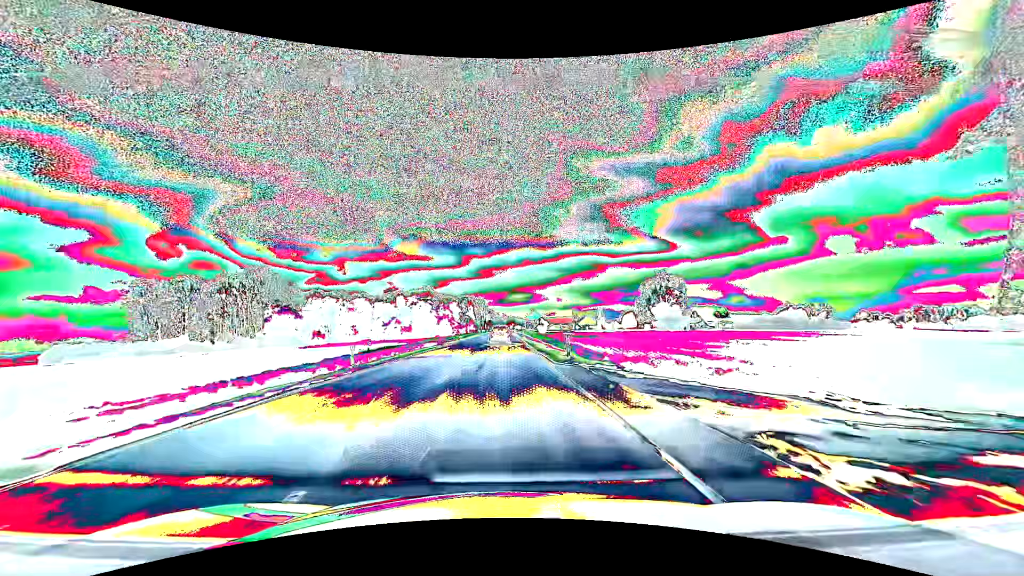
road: primary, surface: asphalt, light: Day
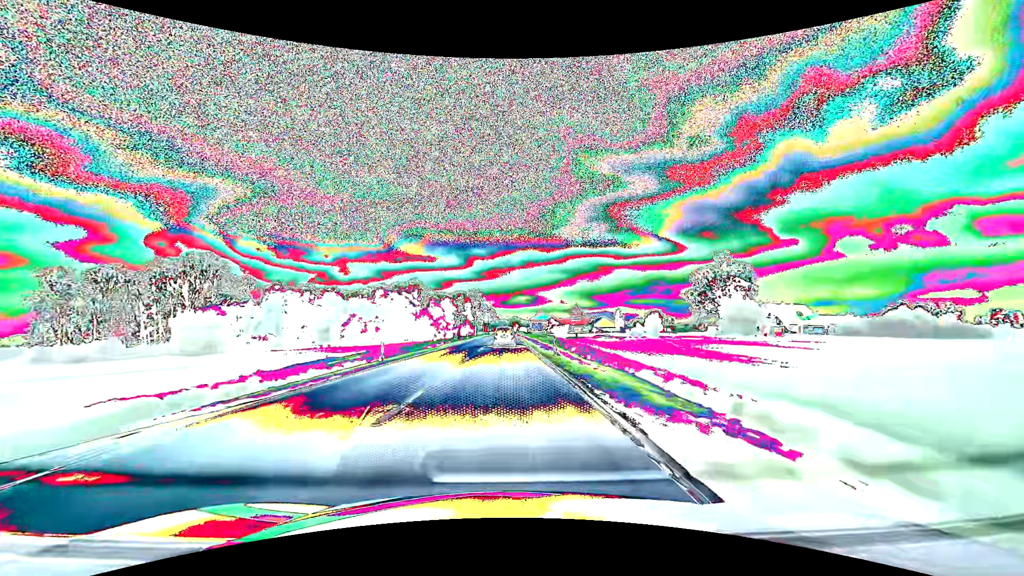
(-0.2, +42.2) m; 0°
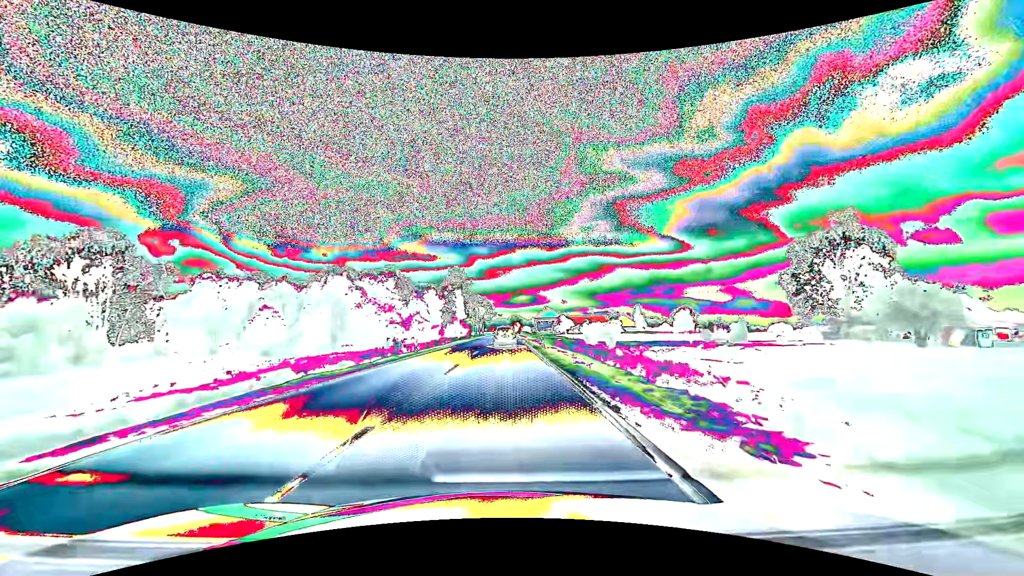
(0.0, +41.5) m; 0°
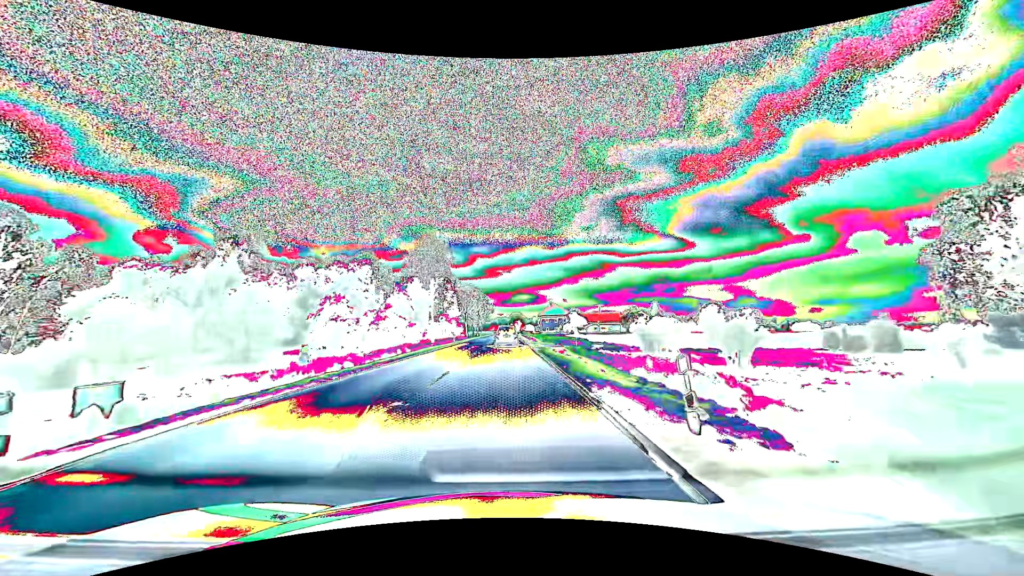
(0.0, +27.3) m; 0°
(0, +10) (0, +20) (0, +30) (0, +40) (0, +50) (0, +60) (0, +70) (0, +80) (0, +90) (0, +100) m
